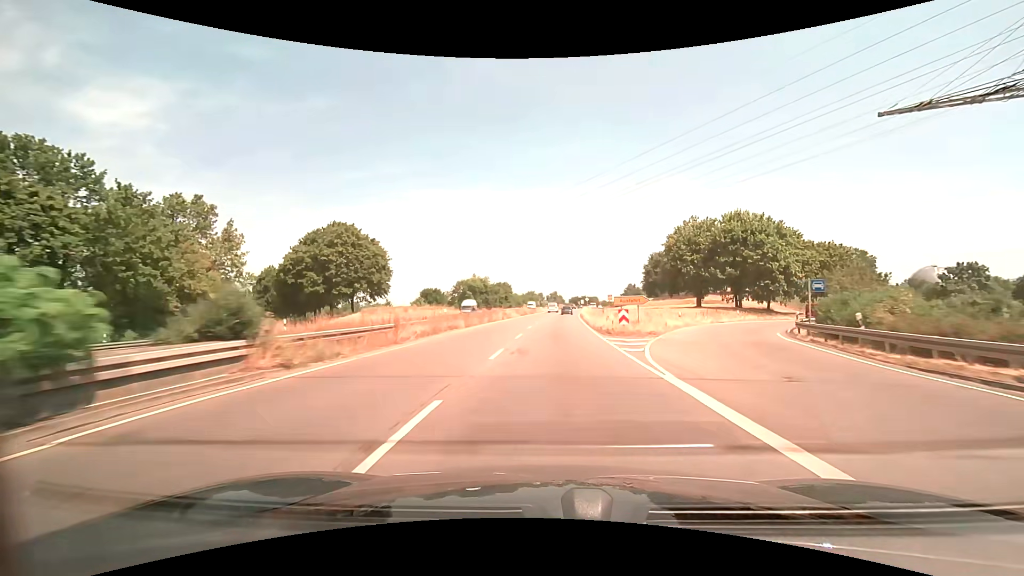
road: trunk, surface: asphalt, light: Day
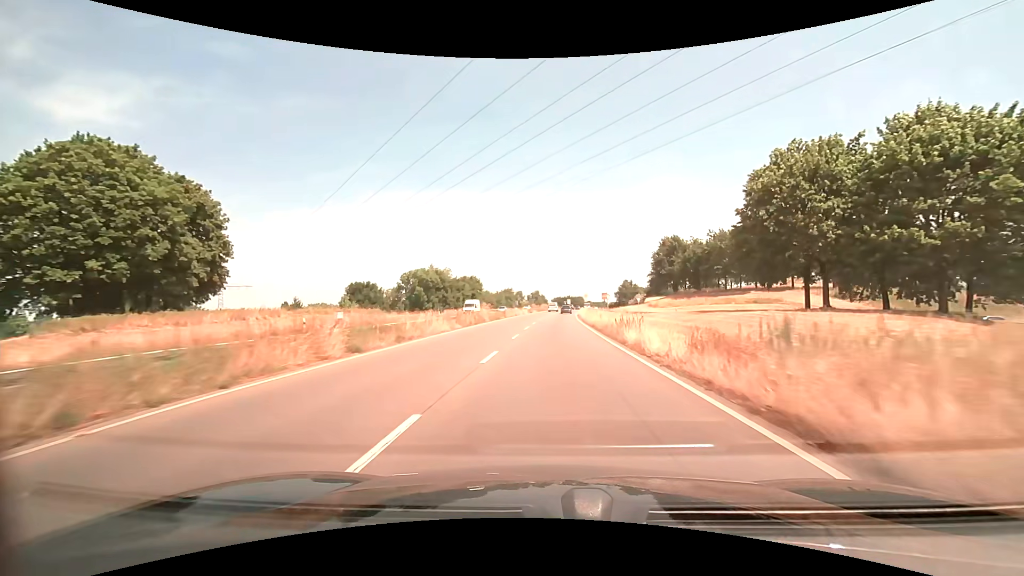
(+0.7, +37.4) m; +2°
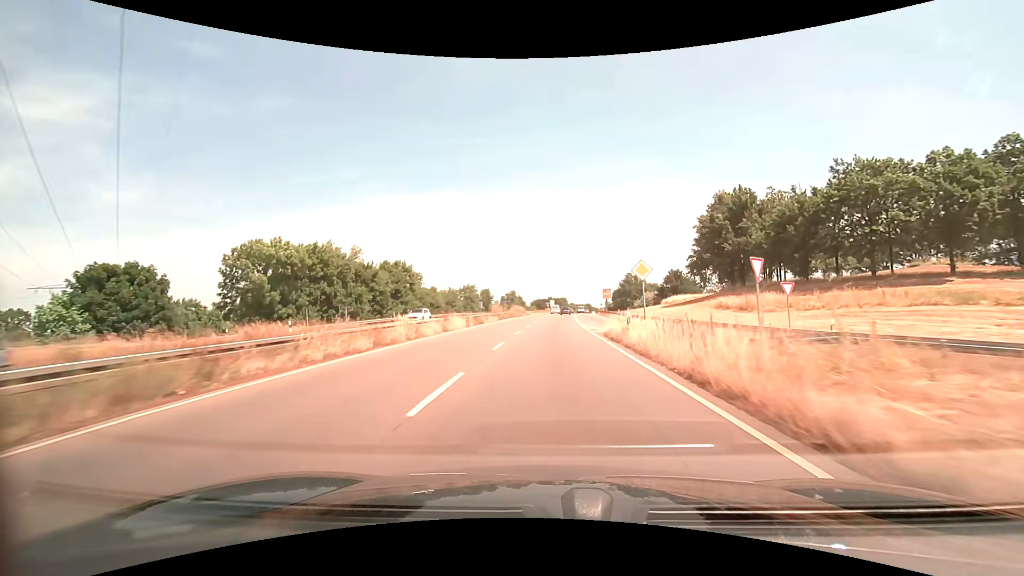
(+1.1, +49.9) m; +2°
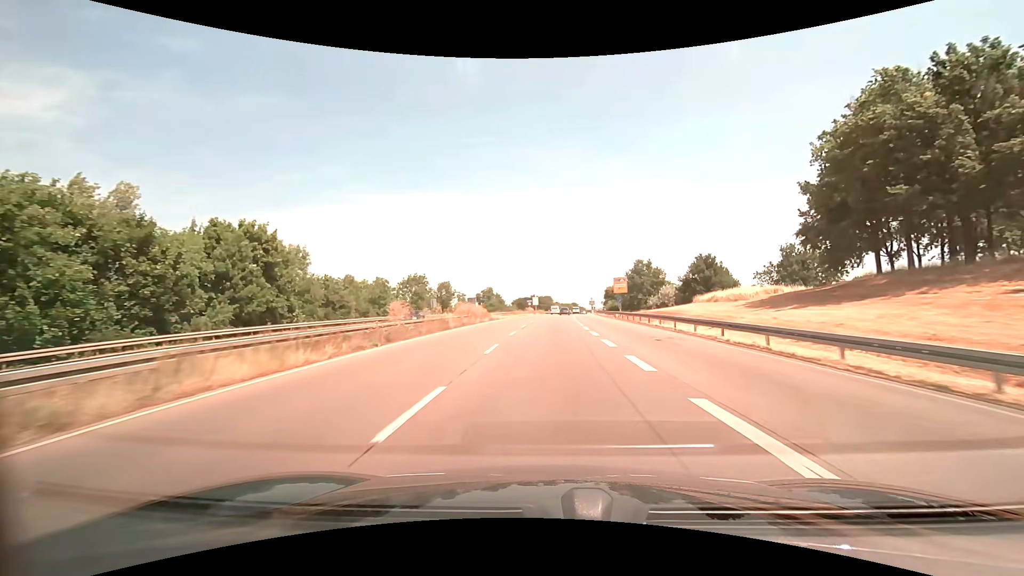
(+0.8, +37.4) m; +2°
